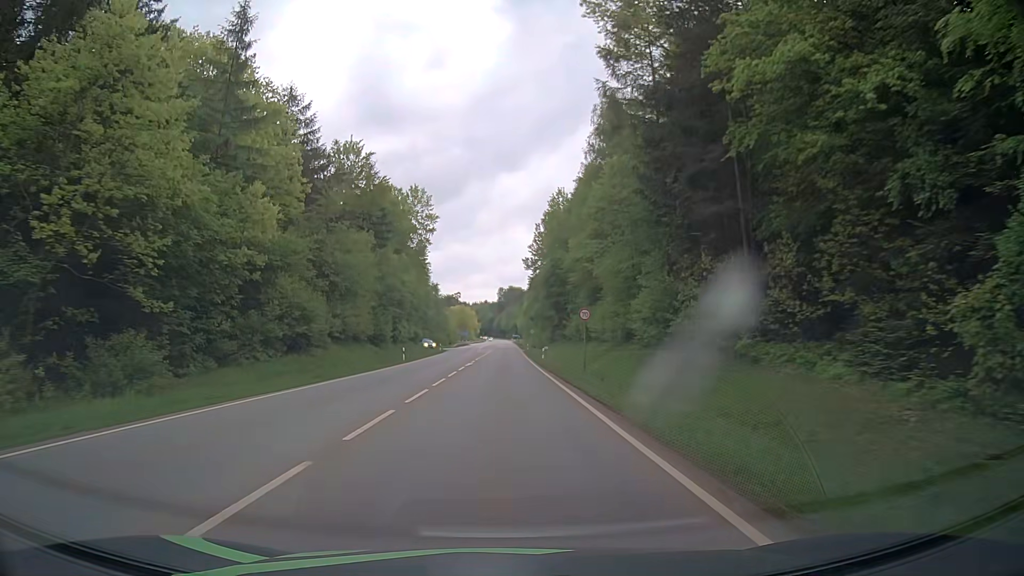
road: secondary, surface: asphalt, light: Day
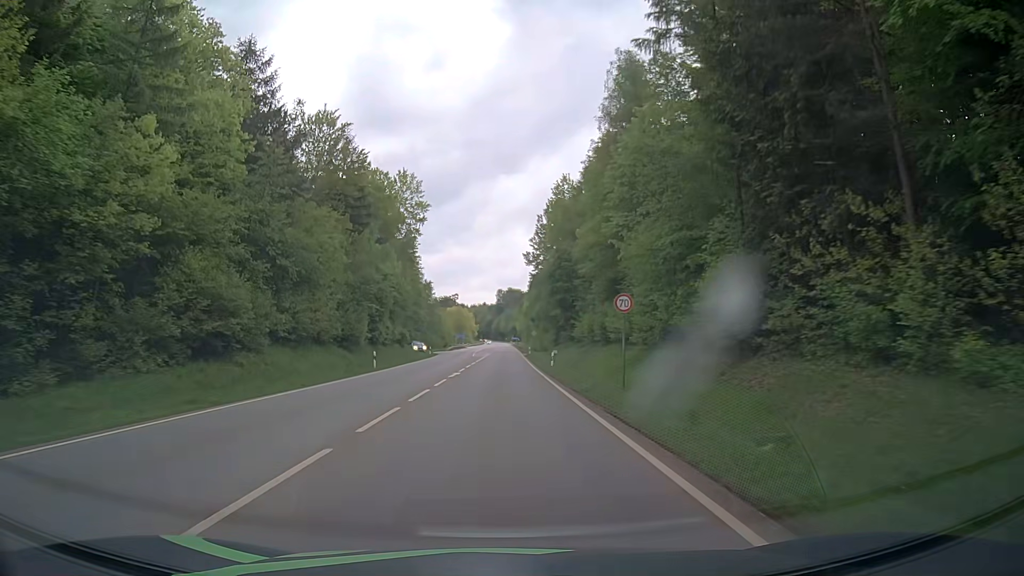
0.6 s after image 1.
(-0.1, +10.8) m; -1°
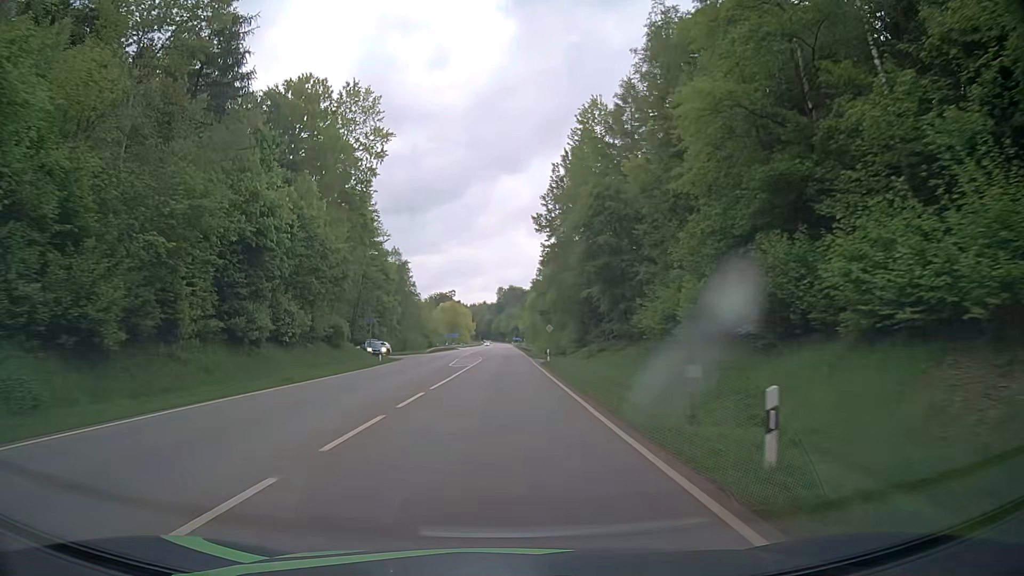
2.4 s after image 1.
(0.0, +32.2) m; 0°
(0, +10) (0, +20) (0, +30) (0, +40) (-1, +50) (-1, +60) (-1, +70) (-1, +80) (-1, +90) (-1, +100) m
